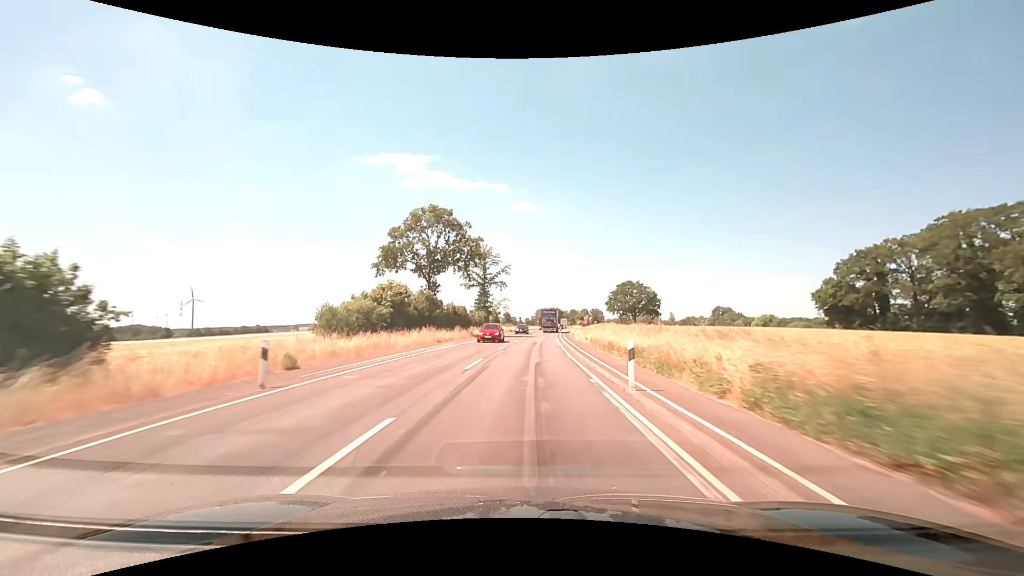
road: secondary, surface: asphalt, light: Day
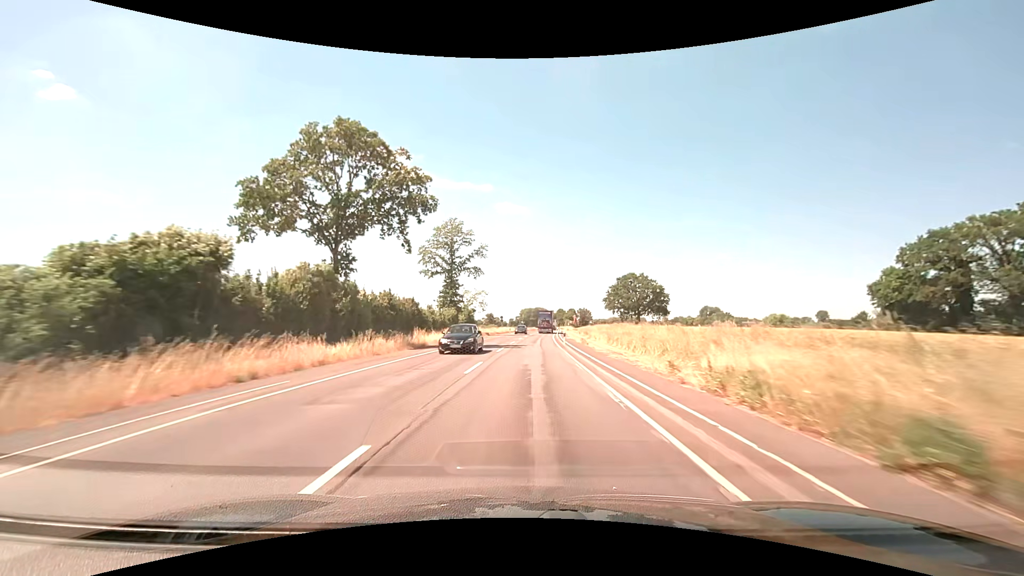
(+0.4, +24.9) m; +2°
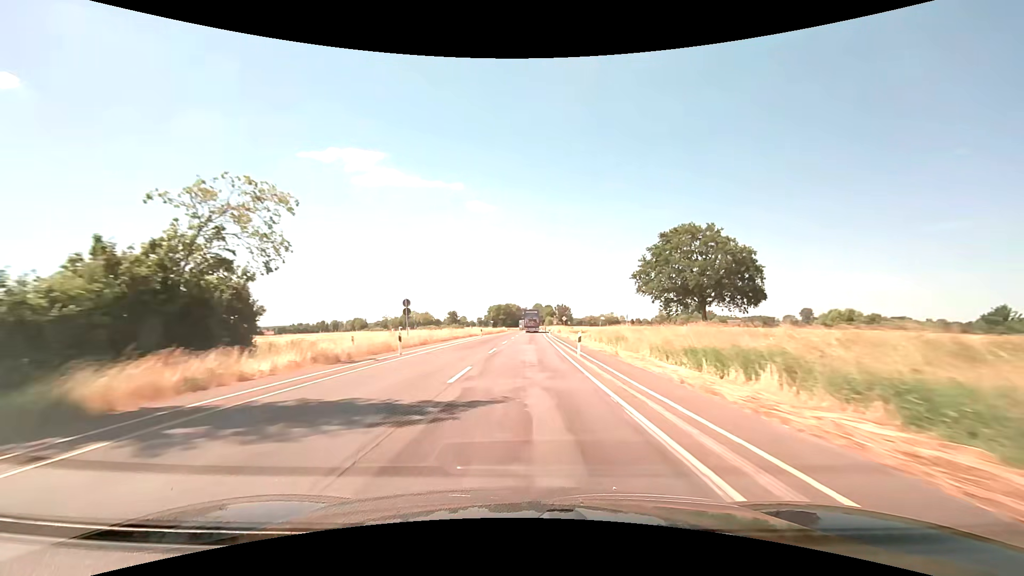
(+2.1, +62.4) m; +3°
(0, +10) (0, +20) (0, +30) (0, +40) (+1, +50) (+1, +60) (+1, +70) (+1, +80) (+2, +90) (+2, +100) m
